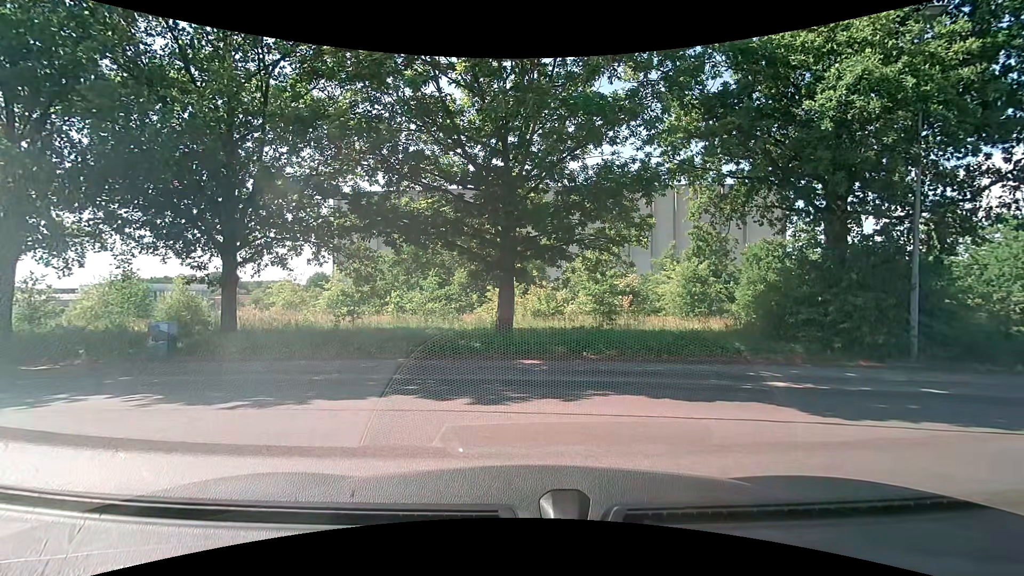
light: Day
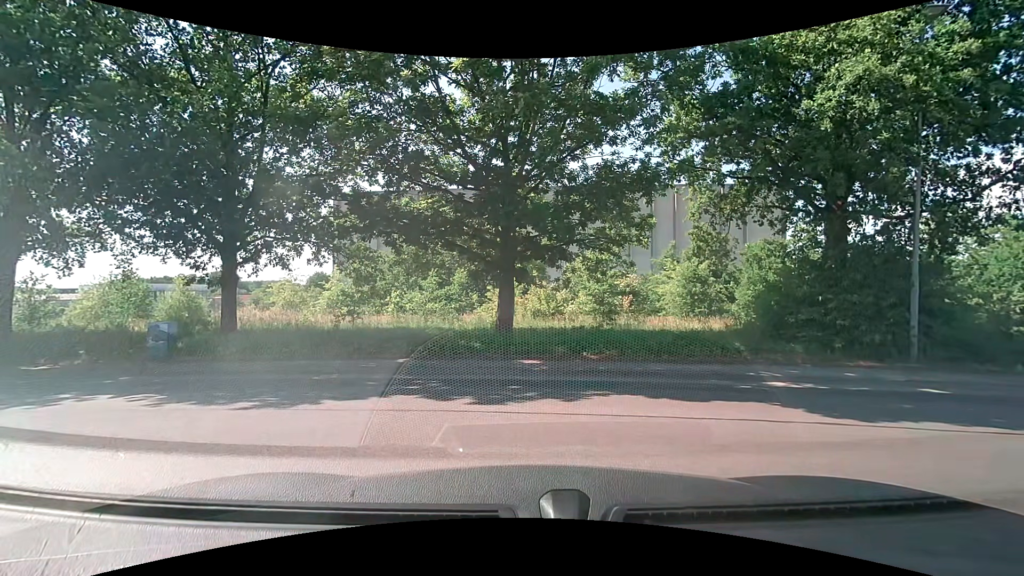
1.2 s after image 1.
(0.0, 0.0) m; 0°
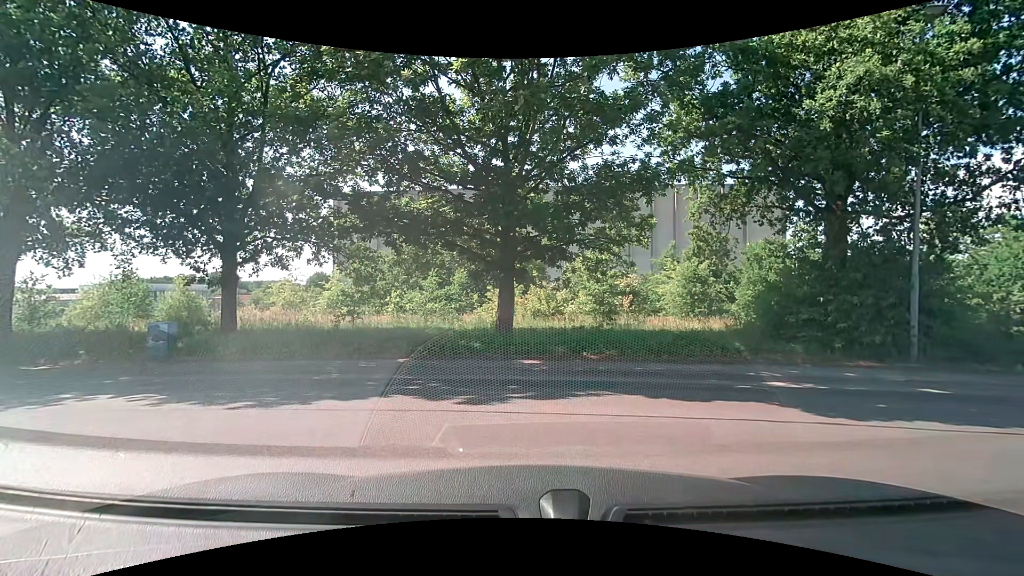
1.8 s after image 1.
(0.0, 0.0) m; 0°
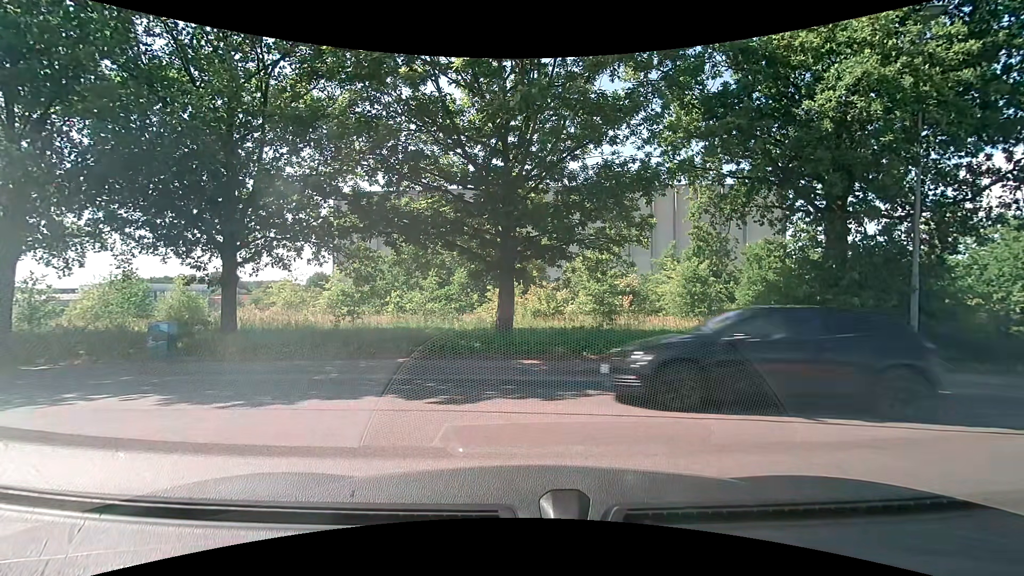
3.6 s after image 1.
(0.0, 0.0) m; 0°
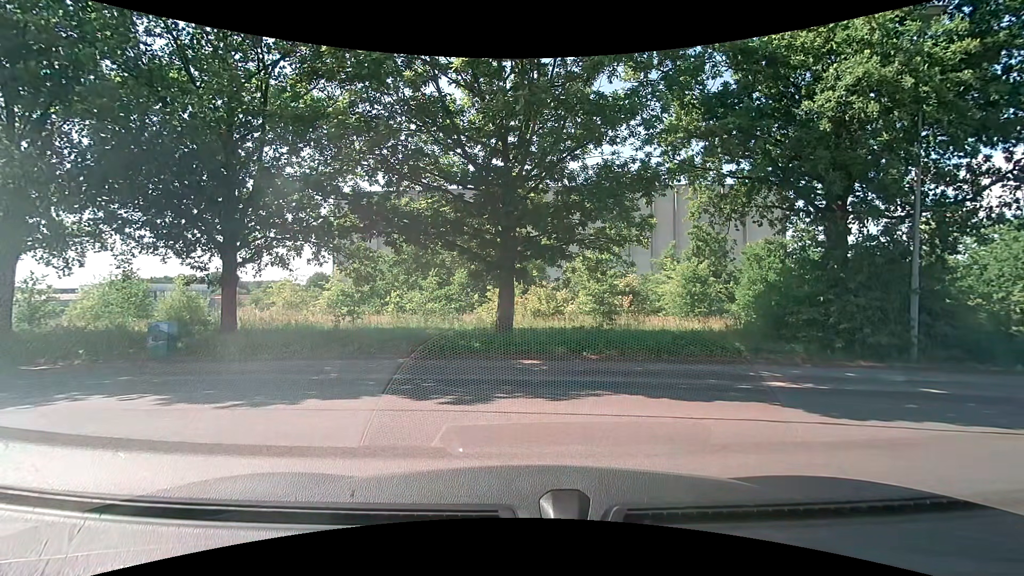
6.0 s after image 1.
(0.0, 0.0) m; 0°
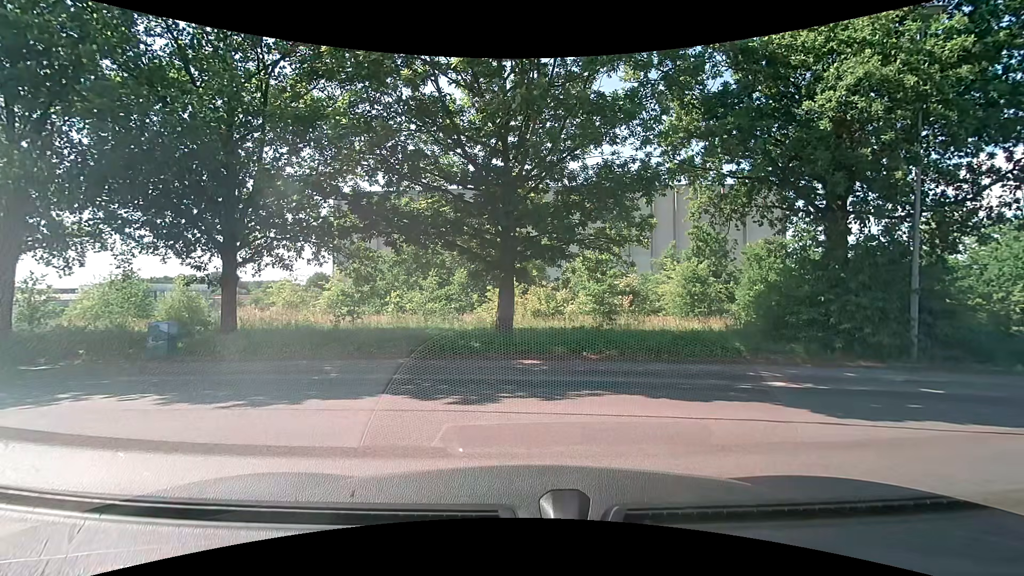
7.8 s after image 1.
(0.0, 0.0) m; 0°
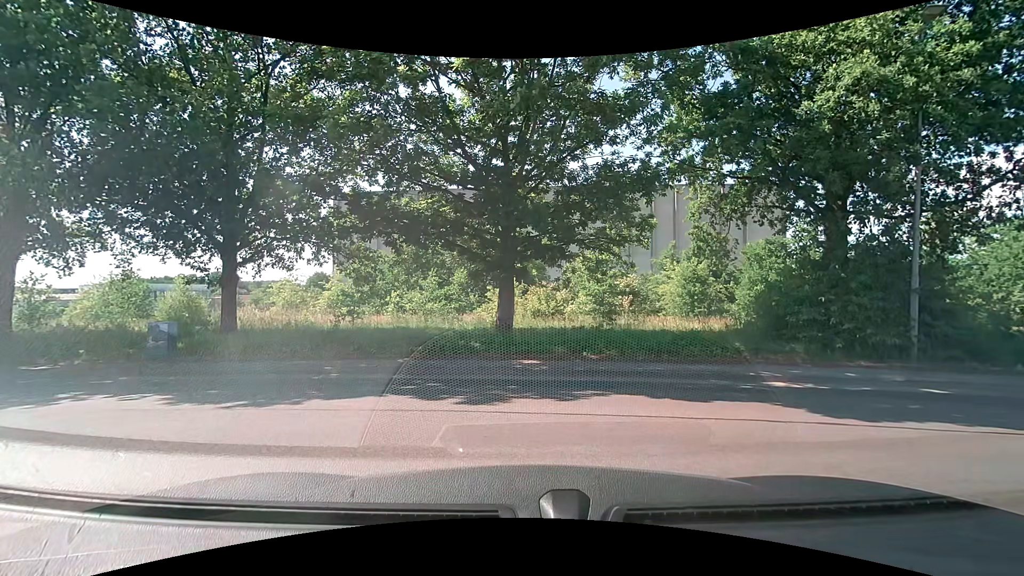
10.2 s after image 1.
(0.0, 0.0) m; 0°
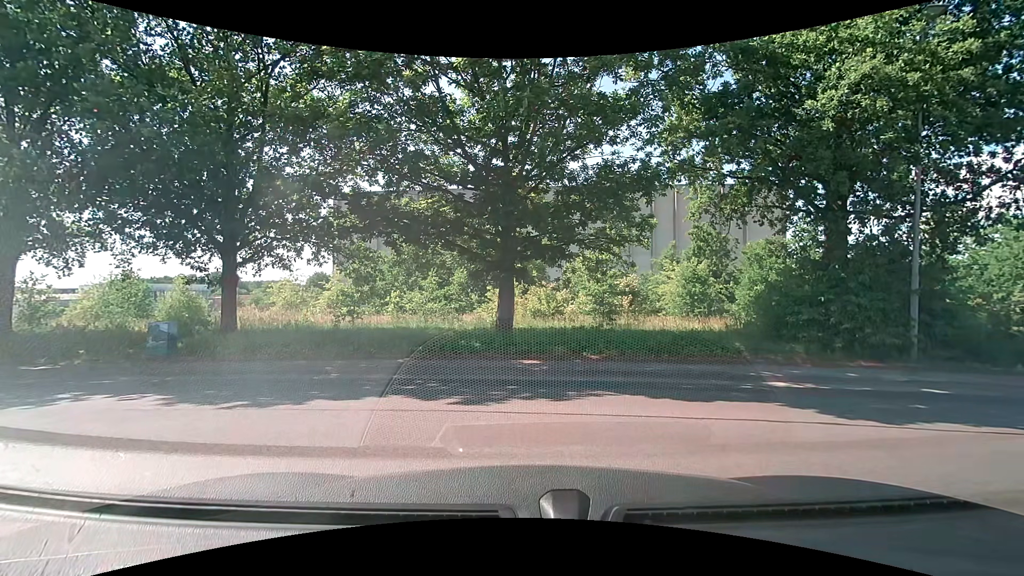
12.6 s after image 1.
(0.0, 0.0) m; 0°
